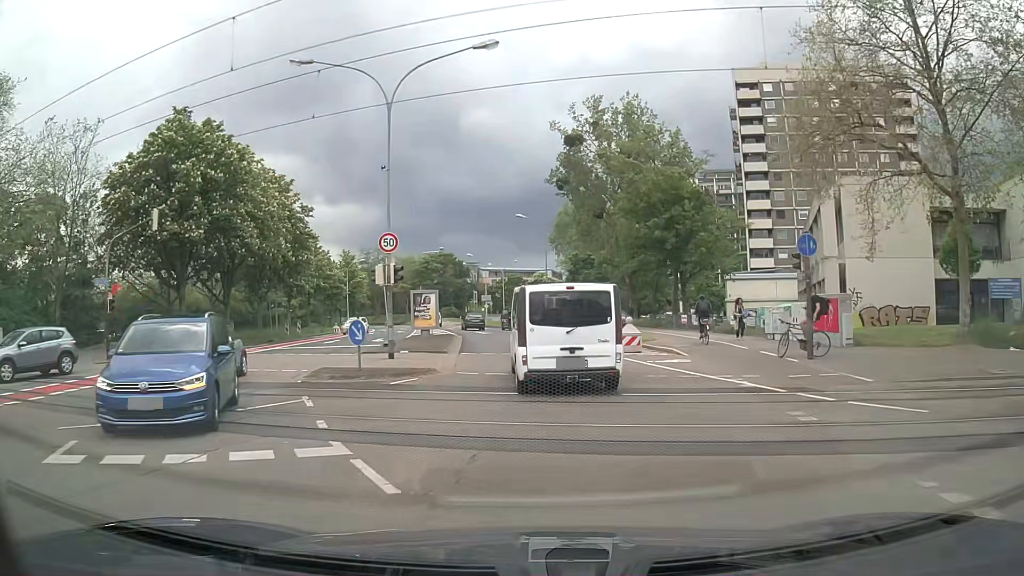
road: residential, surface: asphalt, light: Day
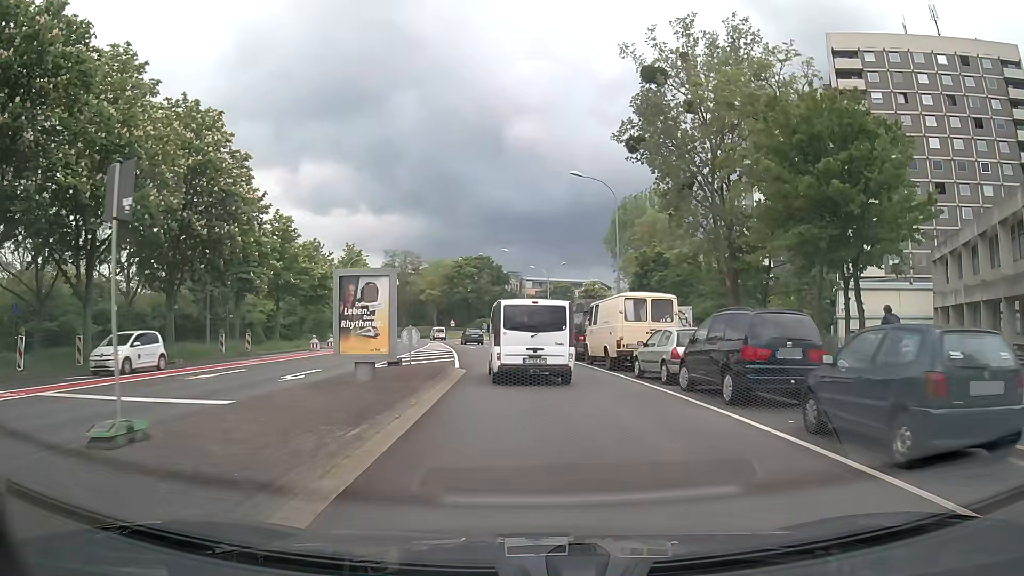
(-0.9, +20.3) m; -4°
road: tertiary
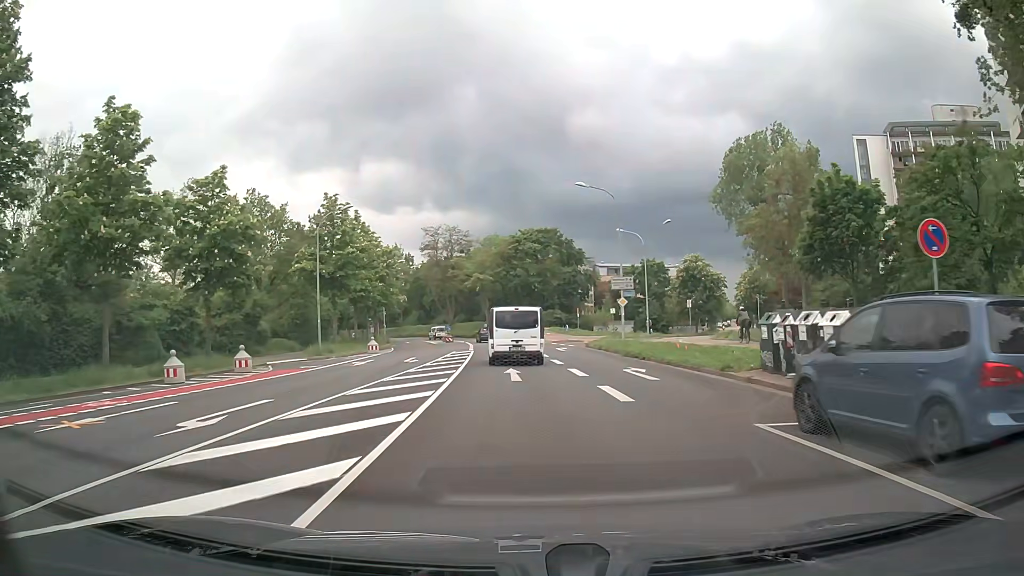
(-1.3, +29.5) m; -5°
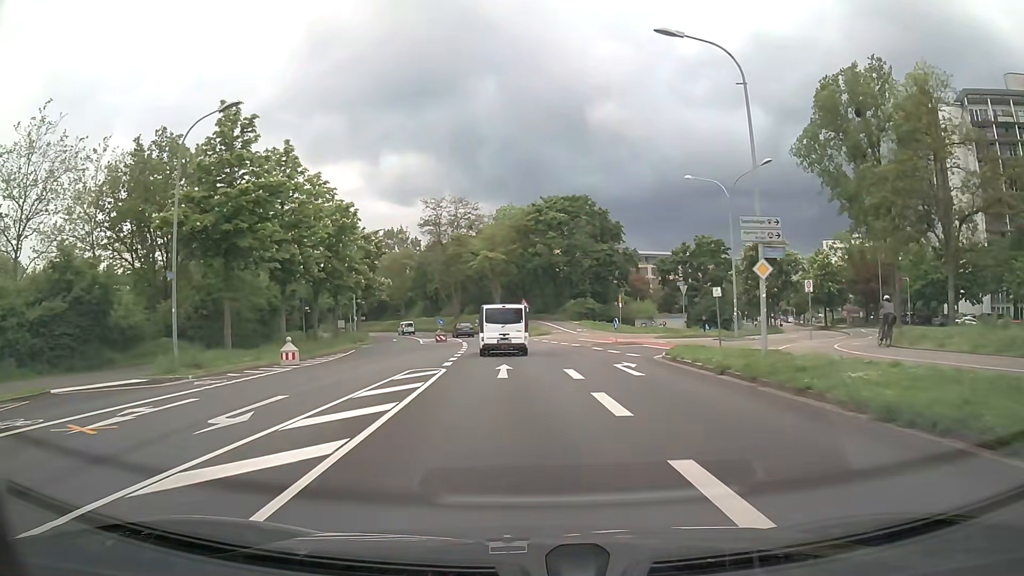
(-0.5, +20.4) m; -2°
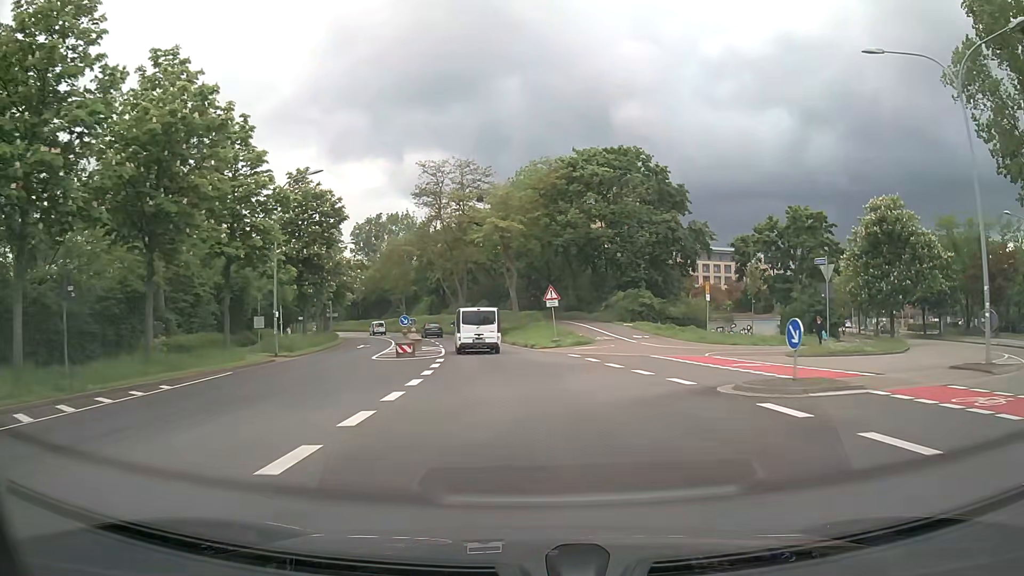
(-0.4, +21.5) m; -3°
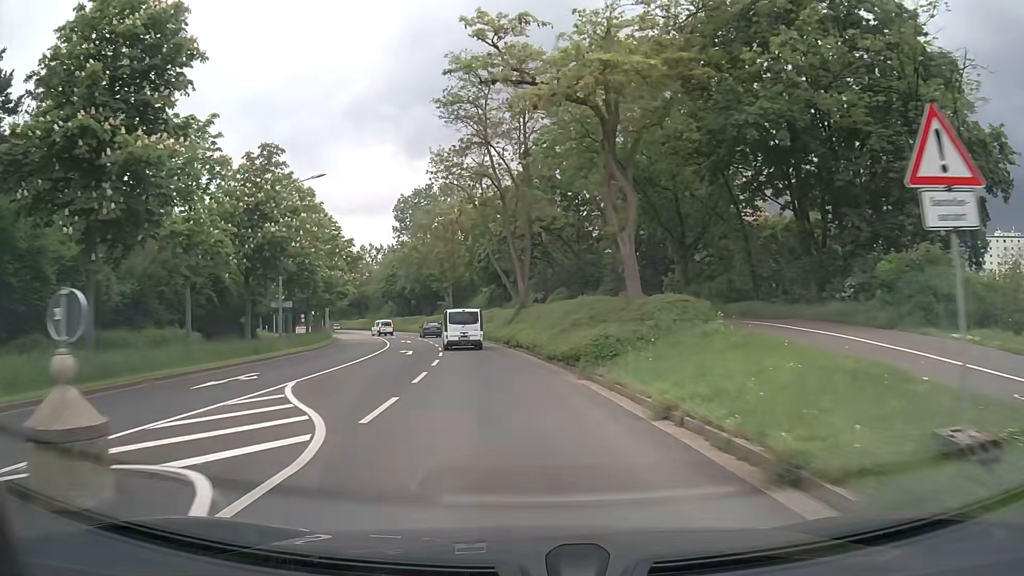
(-1.1, +29.8) m; -7°
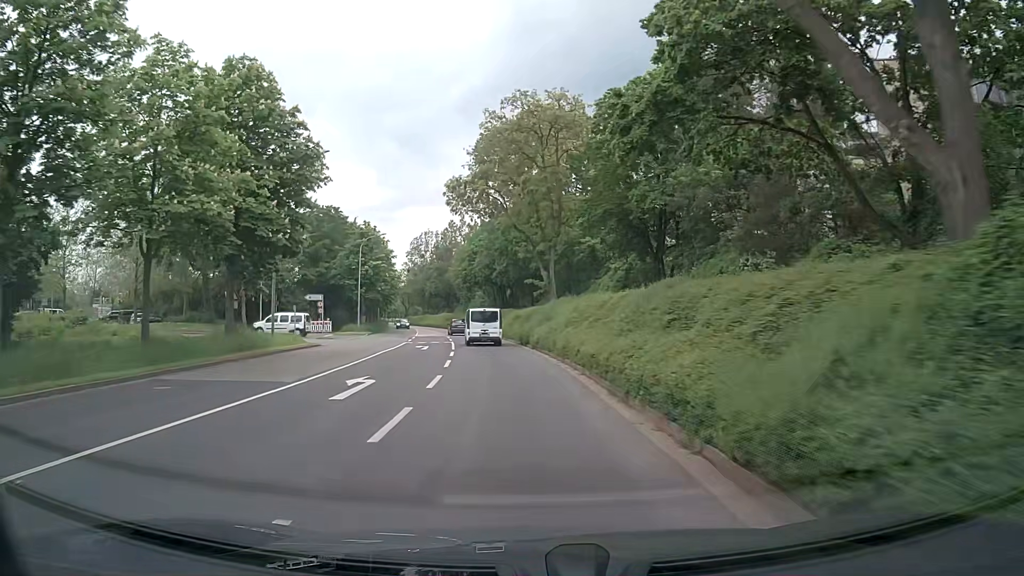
(-2.9, +37.9) m; -10°
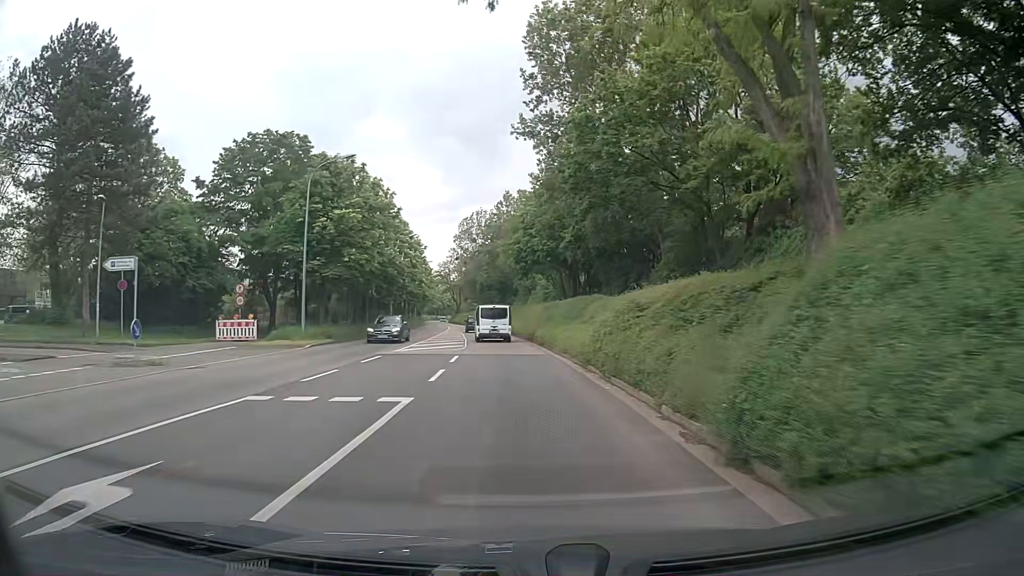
(-1.1, +30.8) m; -5°
(0, +10) (-1, +20) (-1, +30) (-2, +40) (-3, +50) (-5, +60) (-6, +70) (-7, +80) (-9, +89) (-11, +99) m
